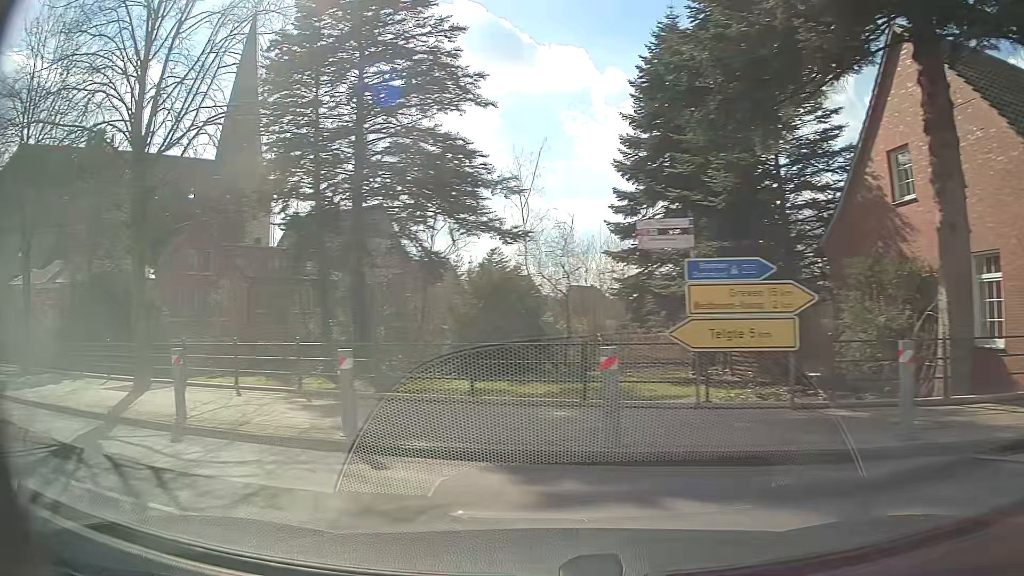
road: secondary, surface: asphalt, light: Day
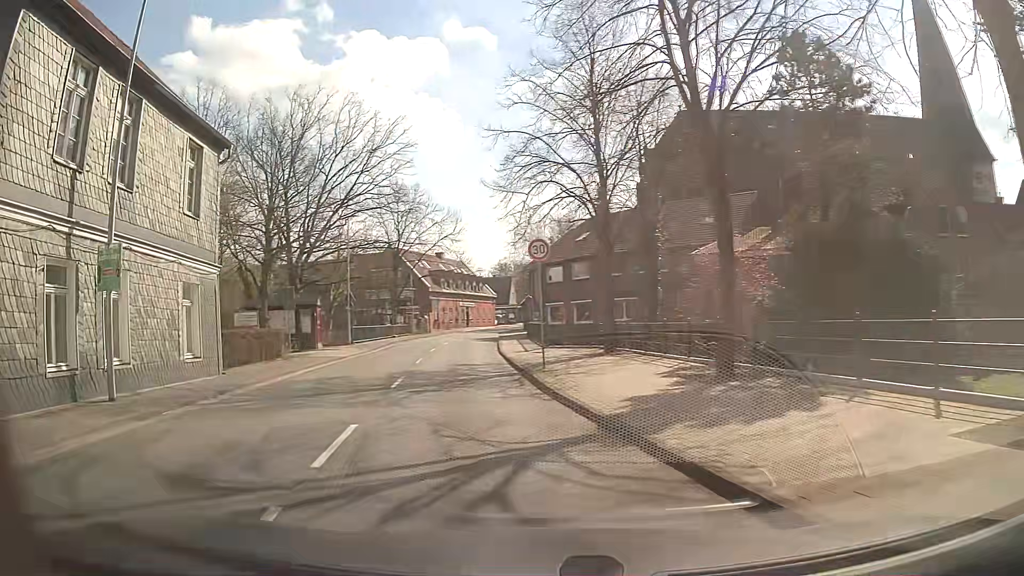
(-6.6, +9.2) m; -60°
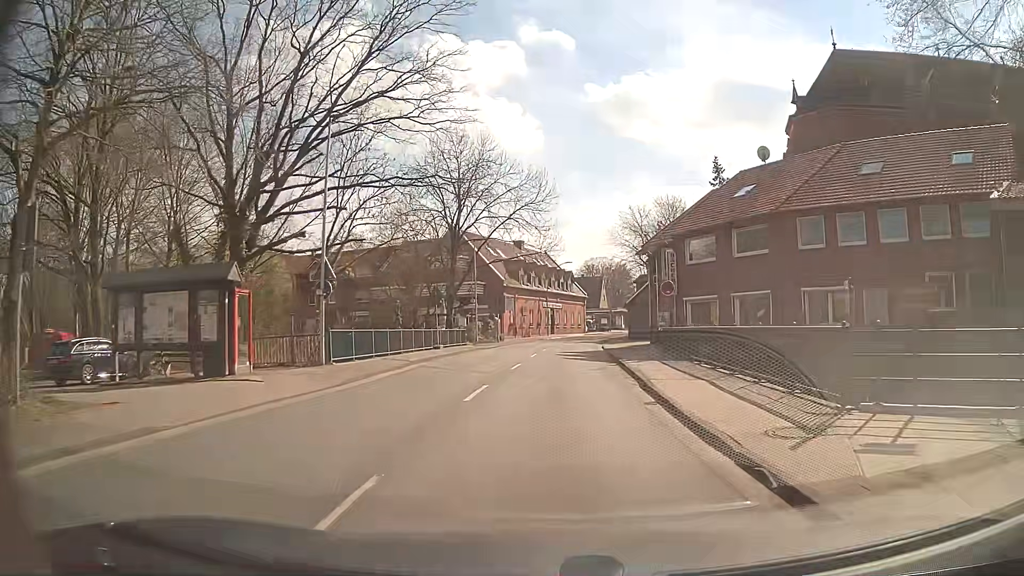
(-2.9, +21.9) m; -8°
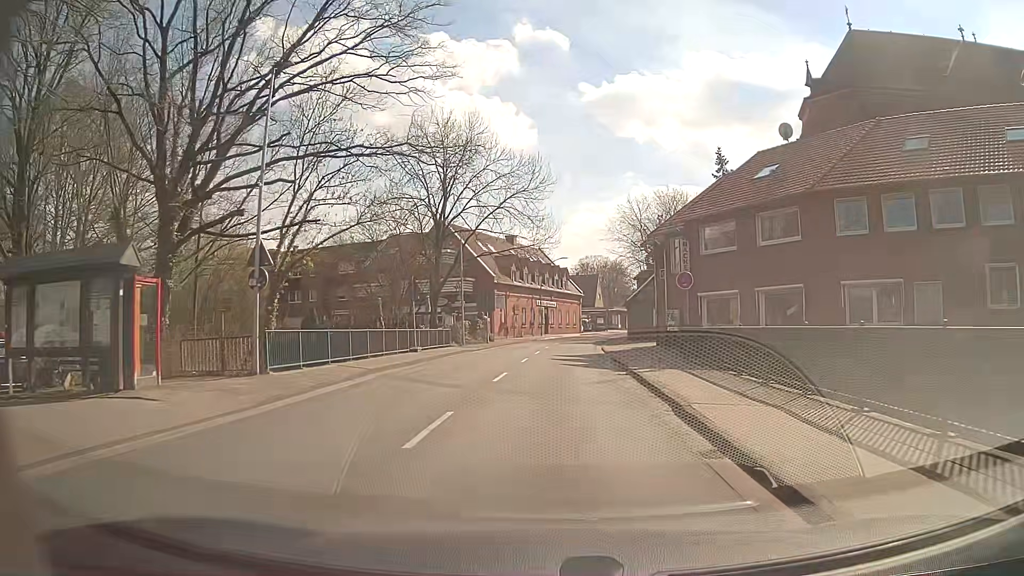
(0.0, +4.7) m; +1°
